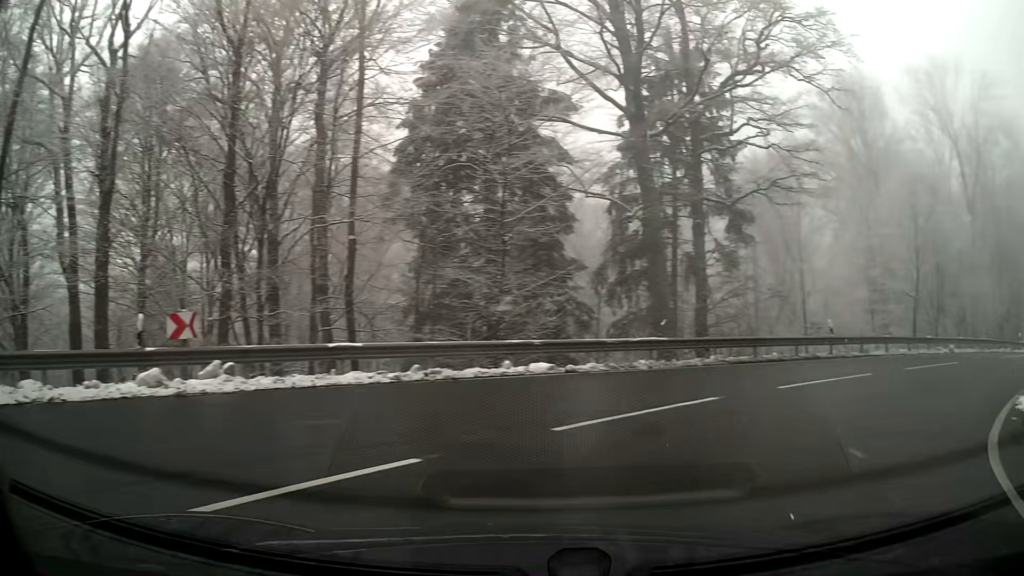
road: primary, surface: asphalt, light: Day
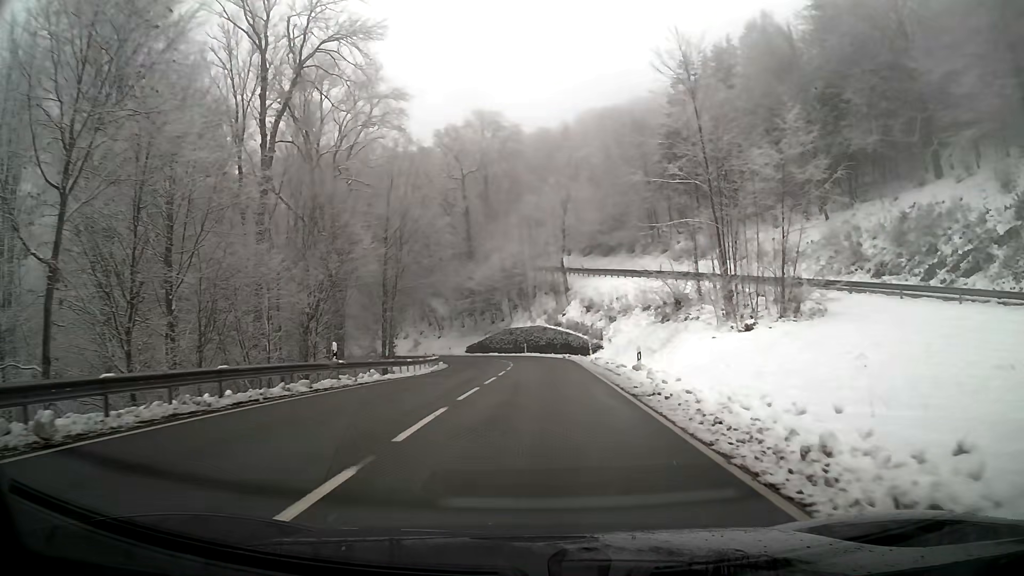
(+14.2, +19.9) m; +51°
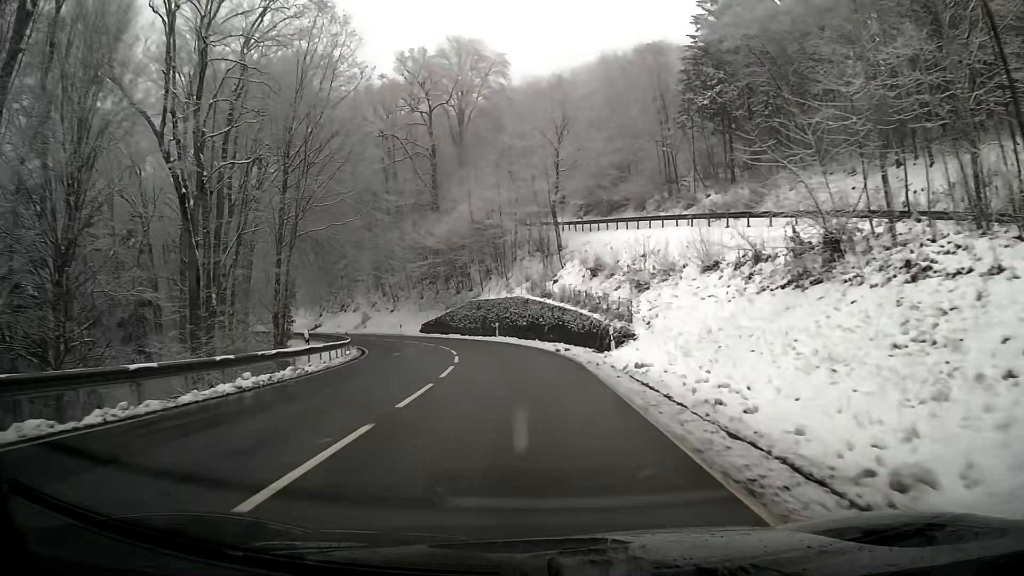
(+0.5, +22.5) m; +1°
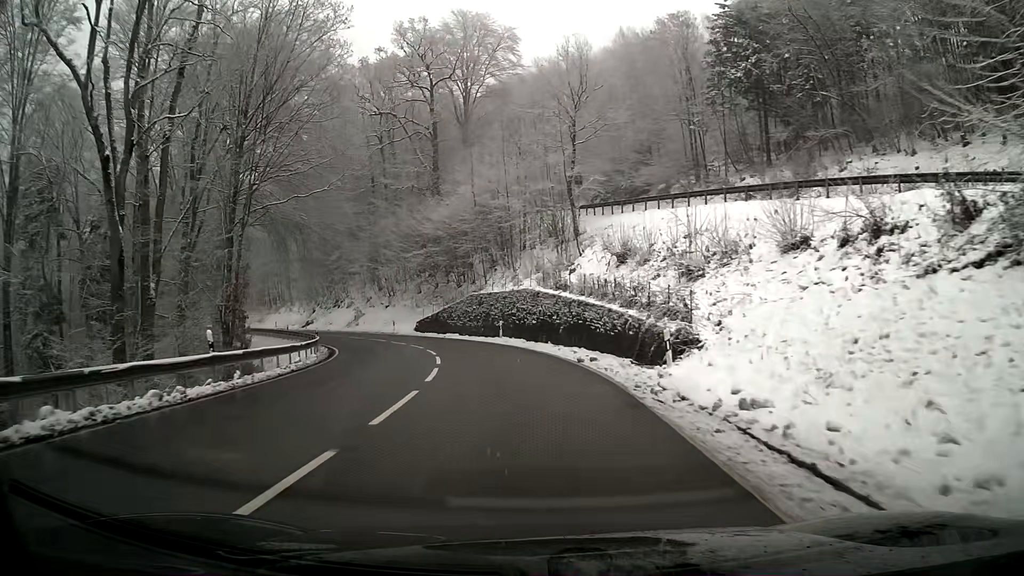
(-0.1, +8.1) m; -1°
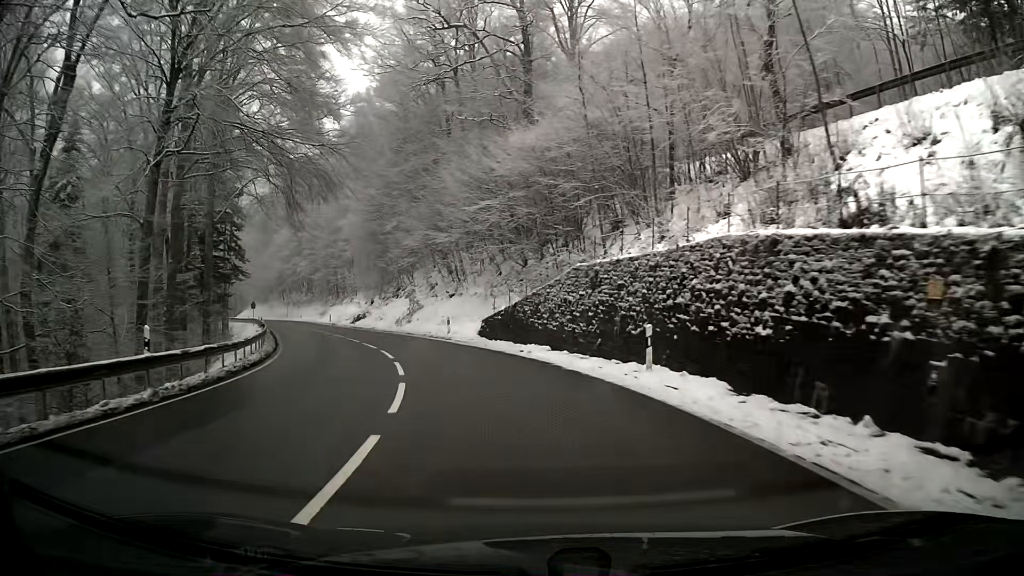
(-2.1, +23.8) m; -11°
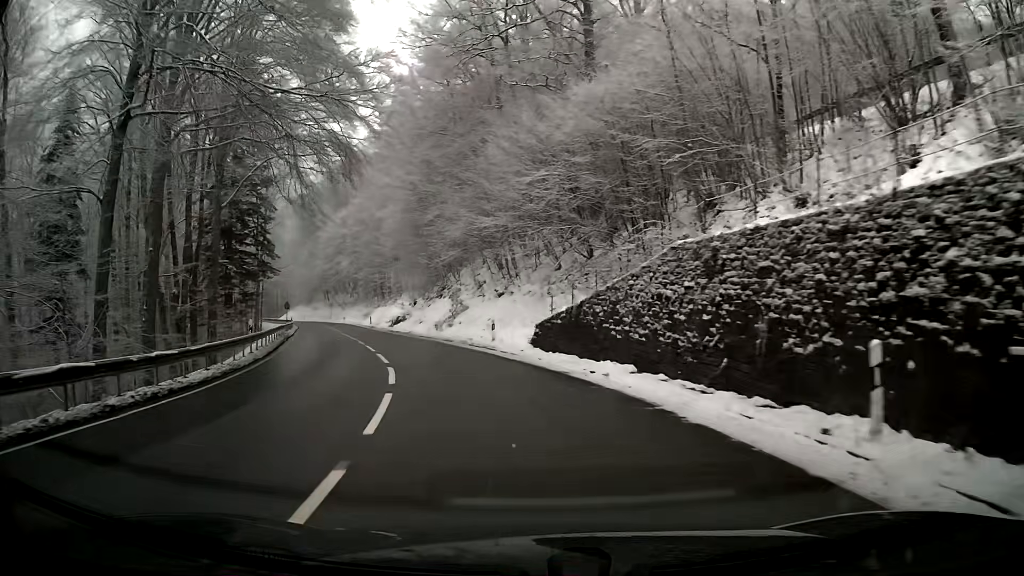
(-0.3, +7.9) m; -4°
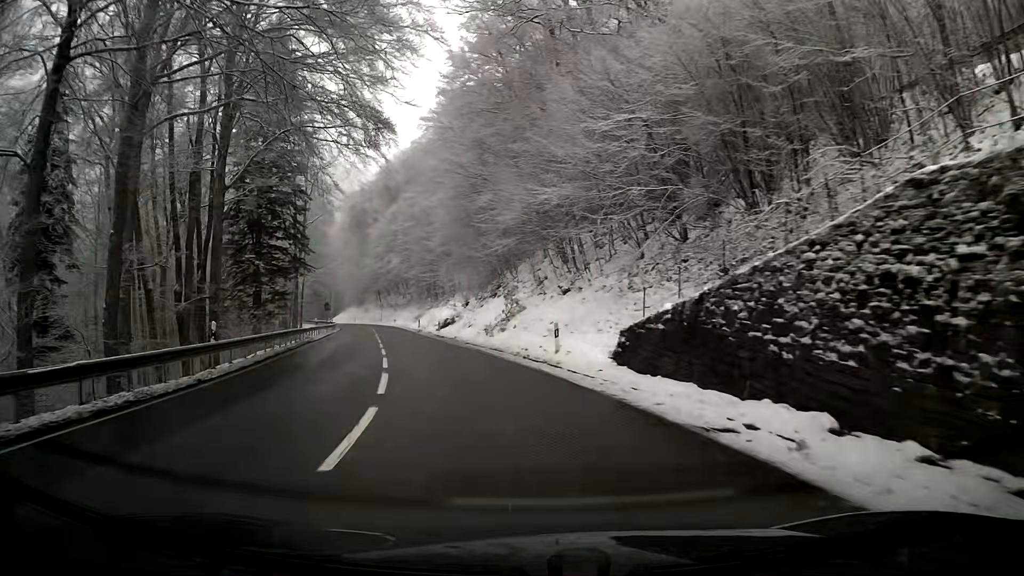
(-0.4, +8.0) m; -5°
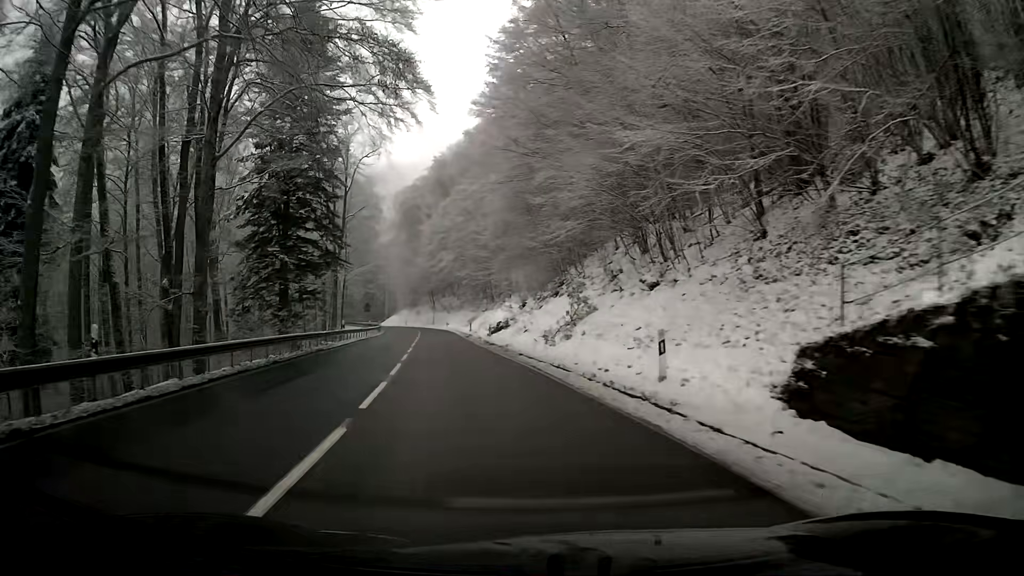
(-0.4, +8.2) m; -5°
(0, +10) (-1, +20) (-3, +30) (-4, +40) (-5, +50) (-6, +60) (-8, +70) (-10, +79) (-12, +89) (-14, +99) m
